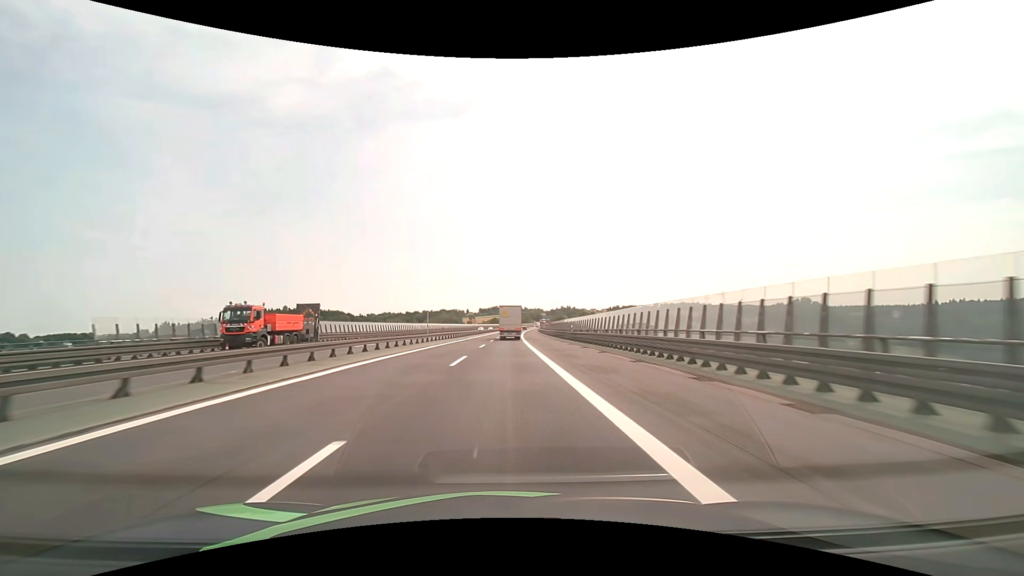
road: motorway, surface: asphalt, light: Day
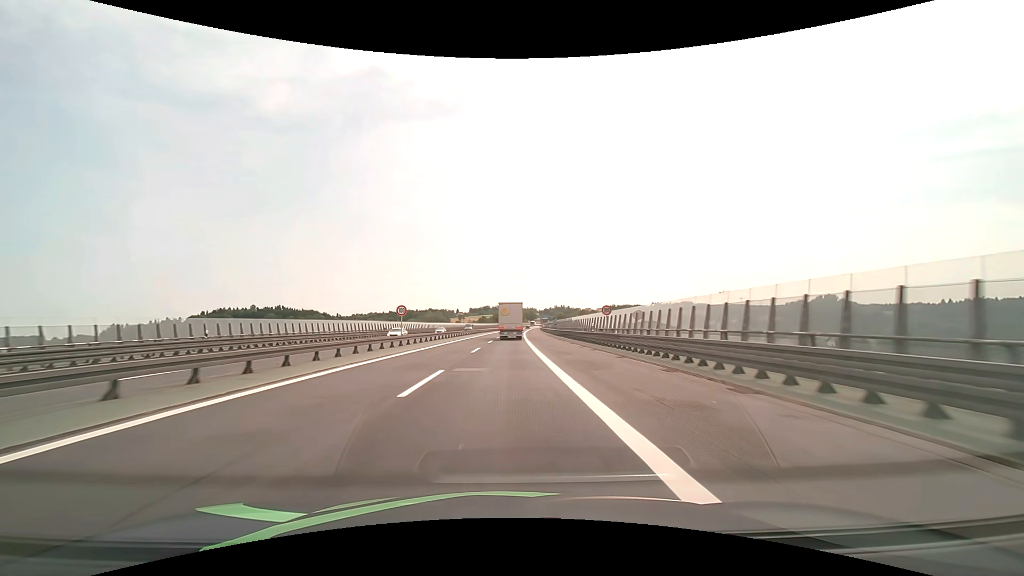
(+0.4, +61.9) m; +1°
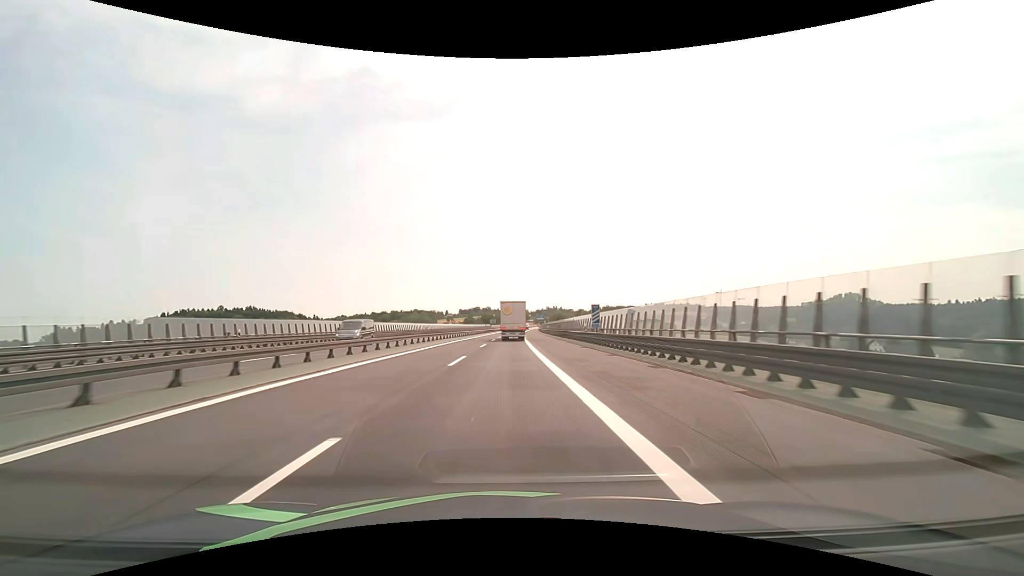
(+0.4, +45.8) m; +1°
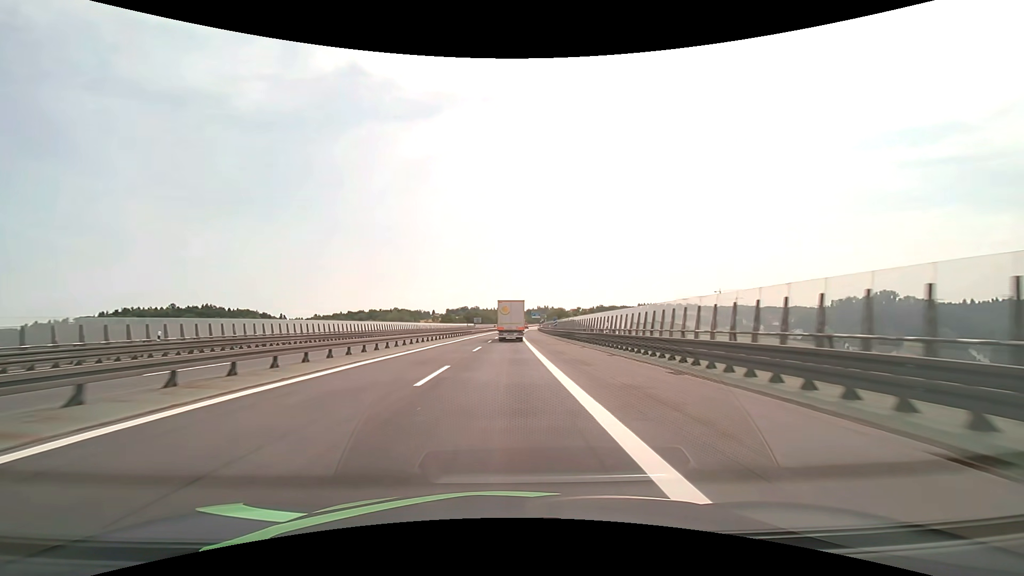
(+0.8, +60.1) m; +1°
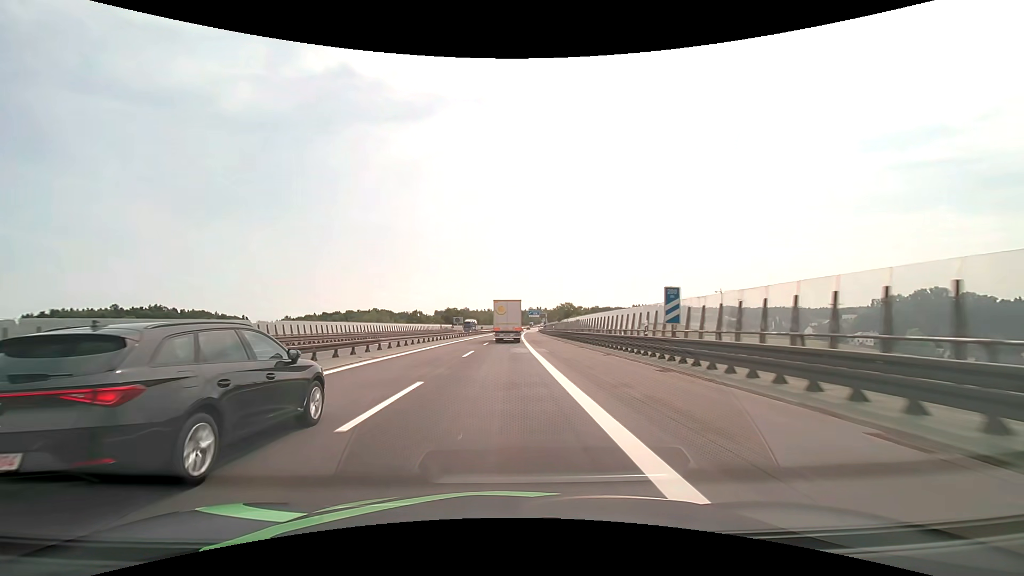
(+0.5, +59.1) m; +1°
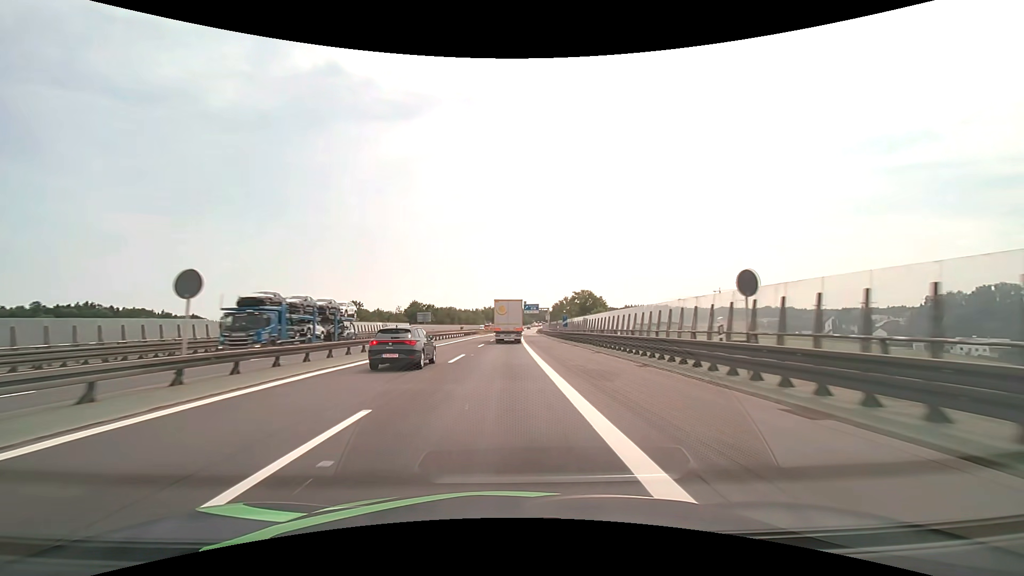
(+0.5, +58.4) m; +1°
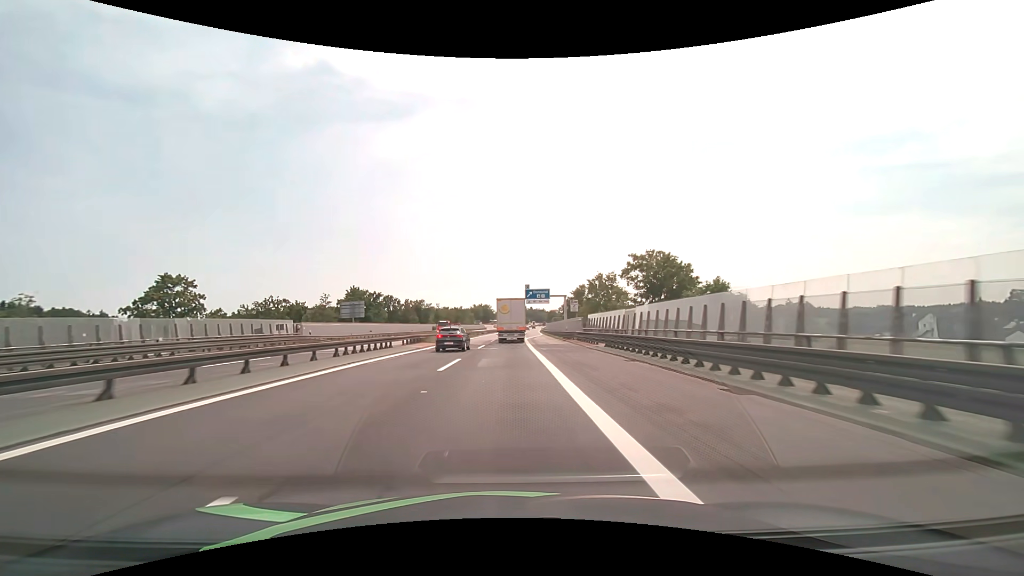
(+0.5, +58.2) m; +1°
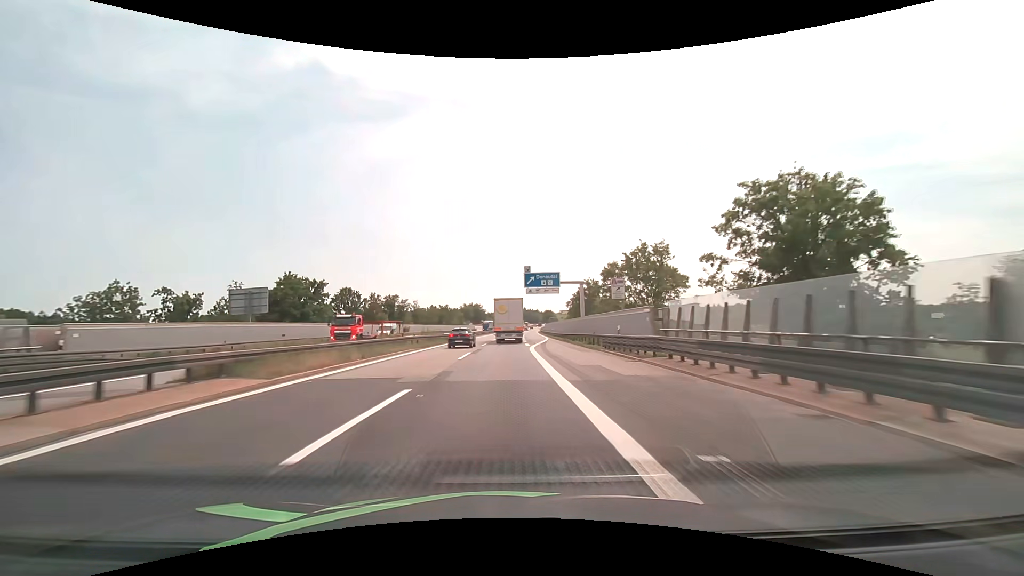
(+0.2, +29.1) m; +1°
(0, +10) (0, +20) (0, +30) (0, +40) (0, +50) (0, +60) (+1, +70) (+1, +80) (+1, +90) (+1, +100) m
